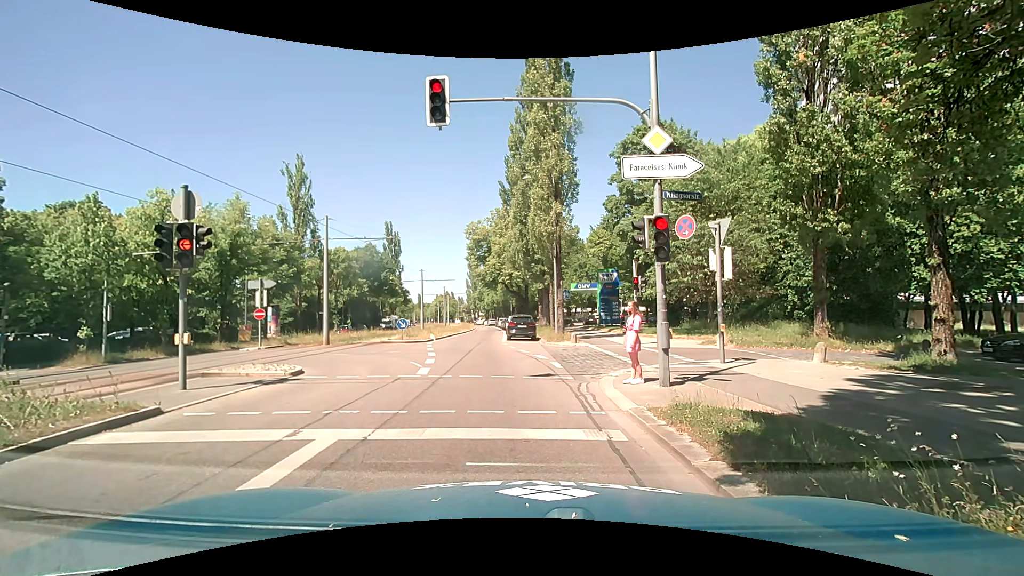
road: secondary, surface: asphalt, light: Day
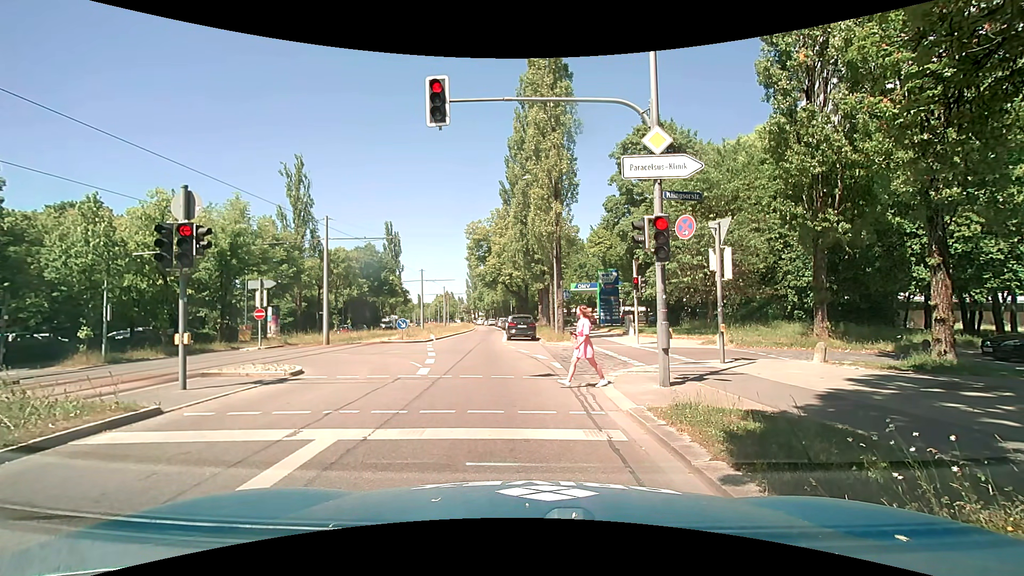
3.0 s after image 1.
(0.0, 0.0) m; 0°
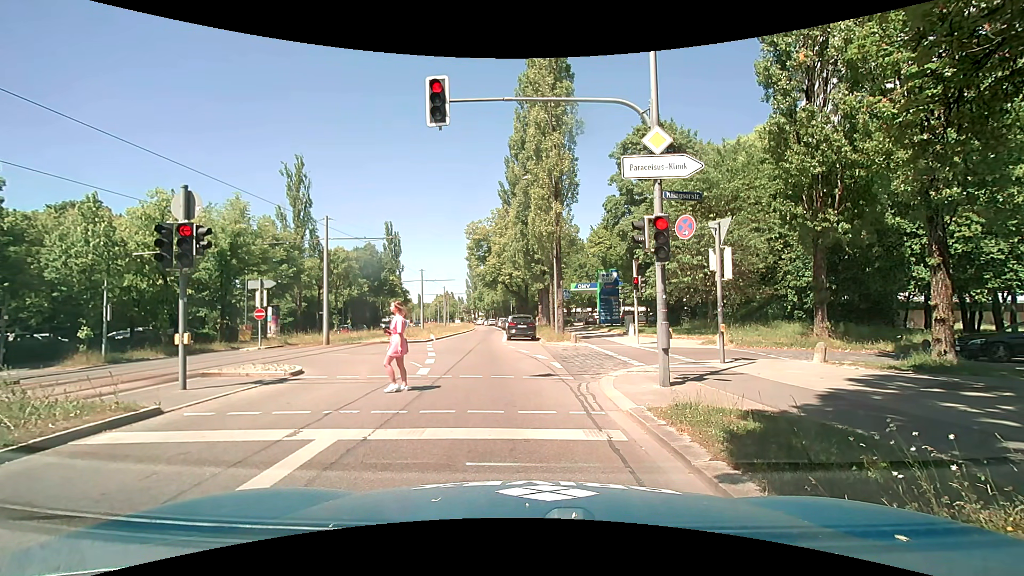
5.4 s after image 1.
(0.0, 0.0) m; 0°
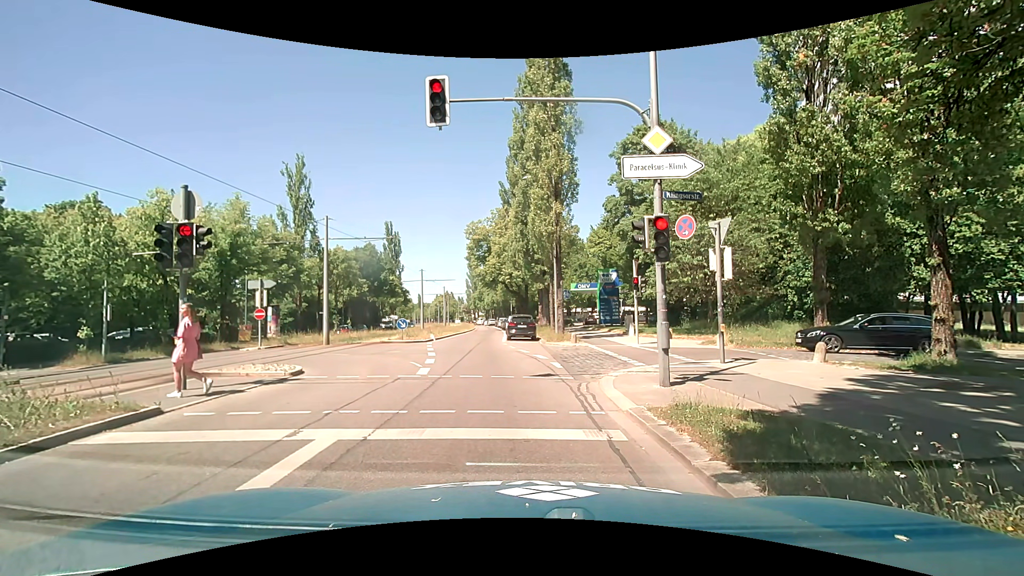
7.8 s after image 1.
(0.0, 0.0) m; 0°
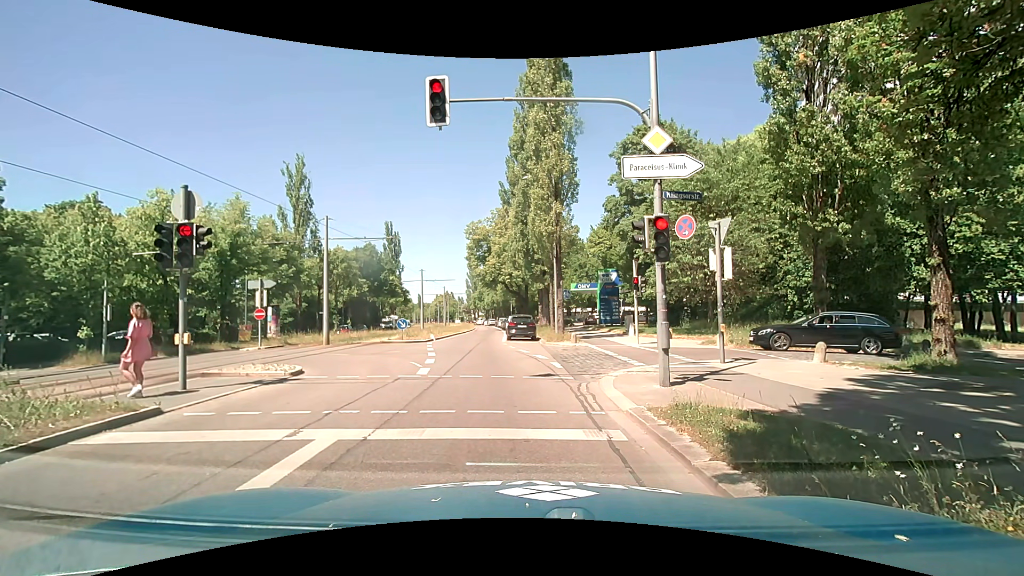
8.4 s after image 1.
(0.0, 0.0) m; 0°
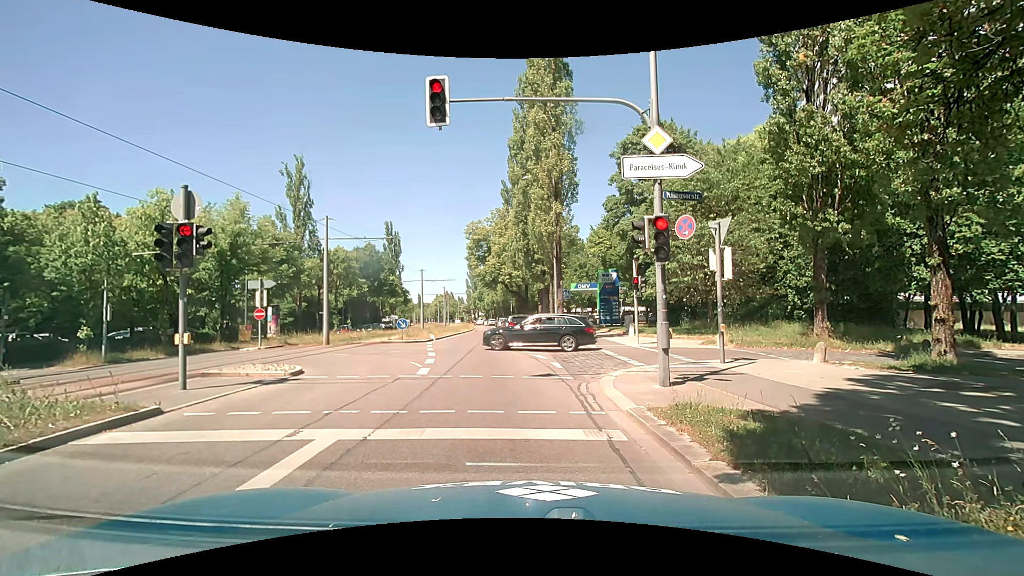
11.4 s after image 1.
(0.0, 0.0) m; 0°
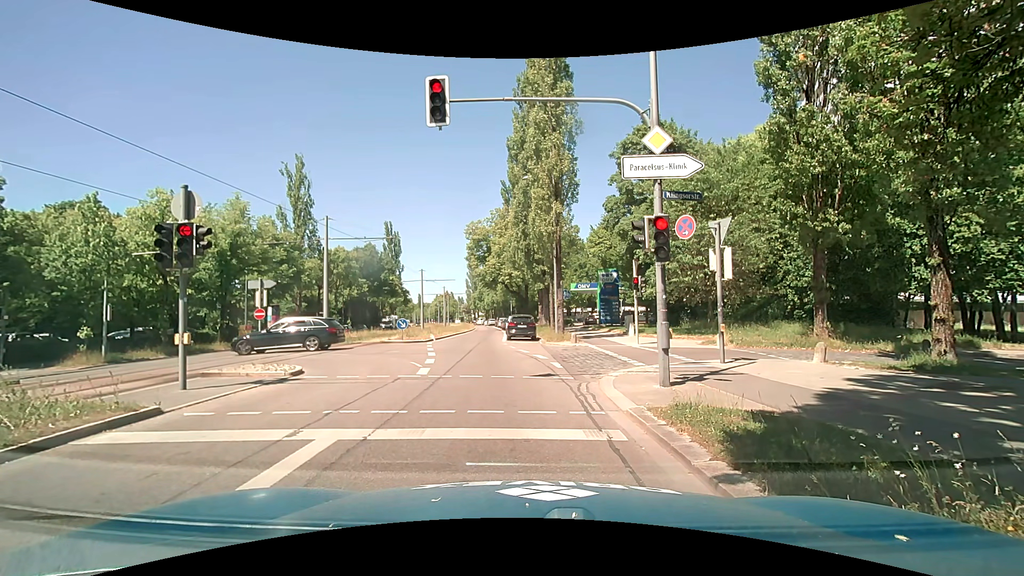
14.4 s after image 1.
(0.0, 0.0) m; 0°
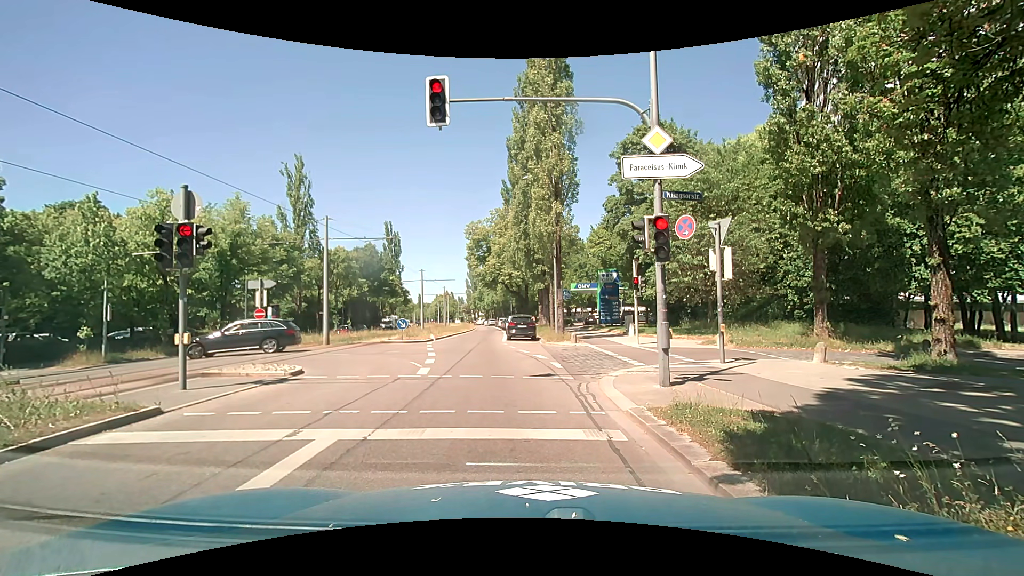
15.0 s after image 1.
(0.0, 0.0) m; 0°
